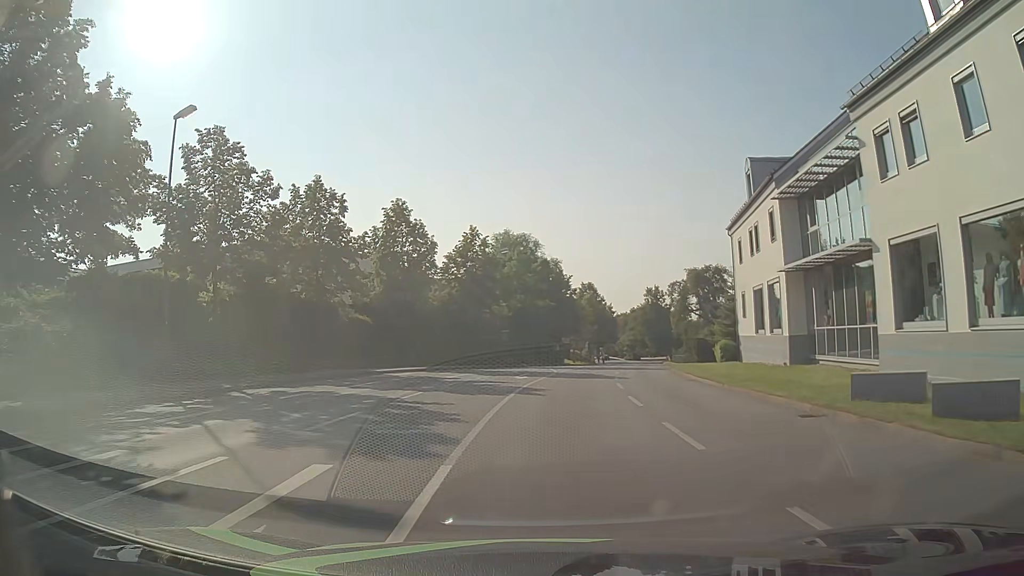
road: tertiary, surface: asphalt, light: Day
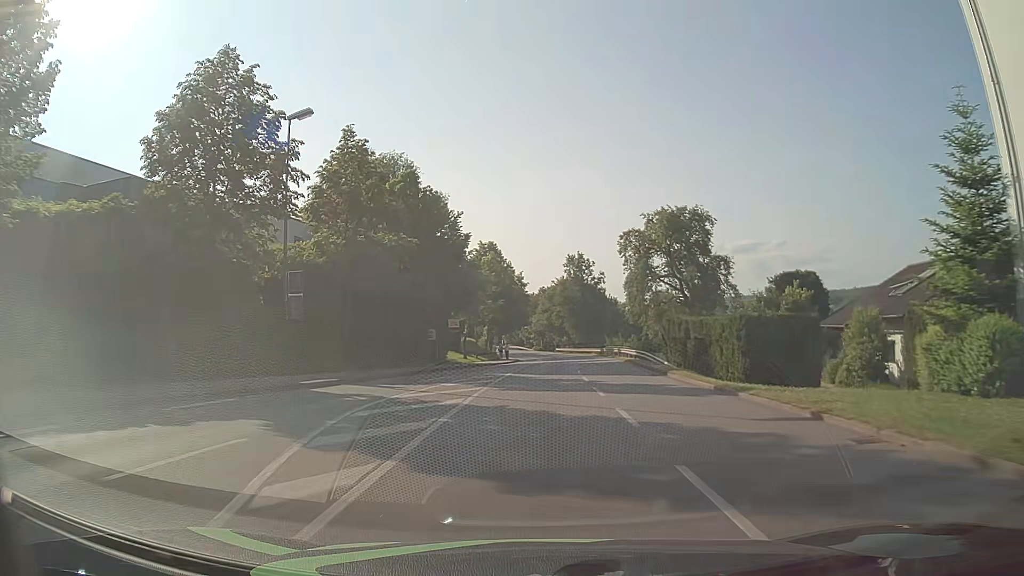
(+2.3, +34.7) m; +9°
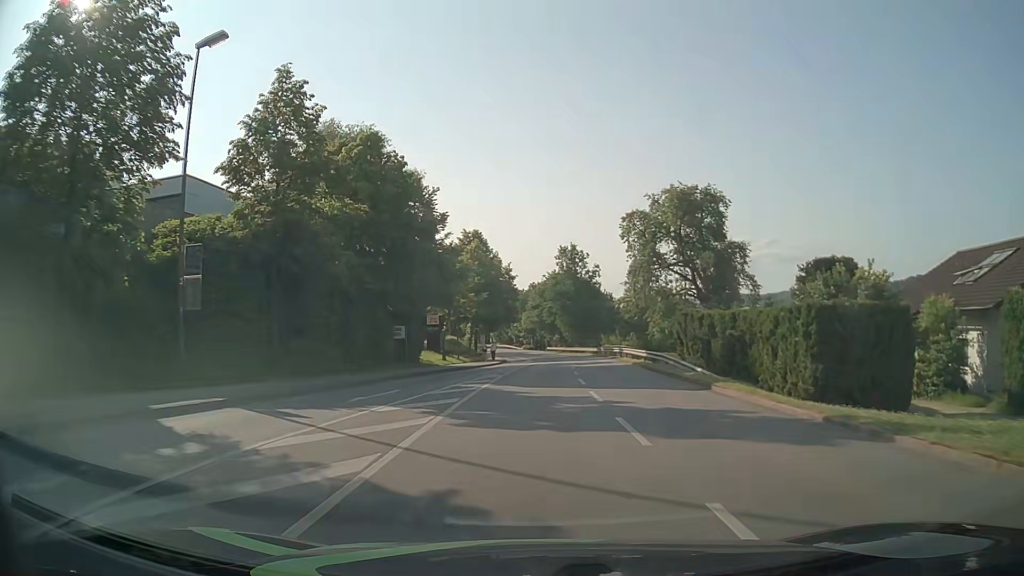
(+0.1, +7.6) m; +1°
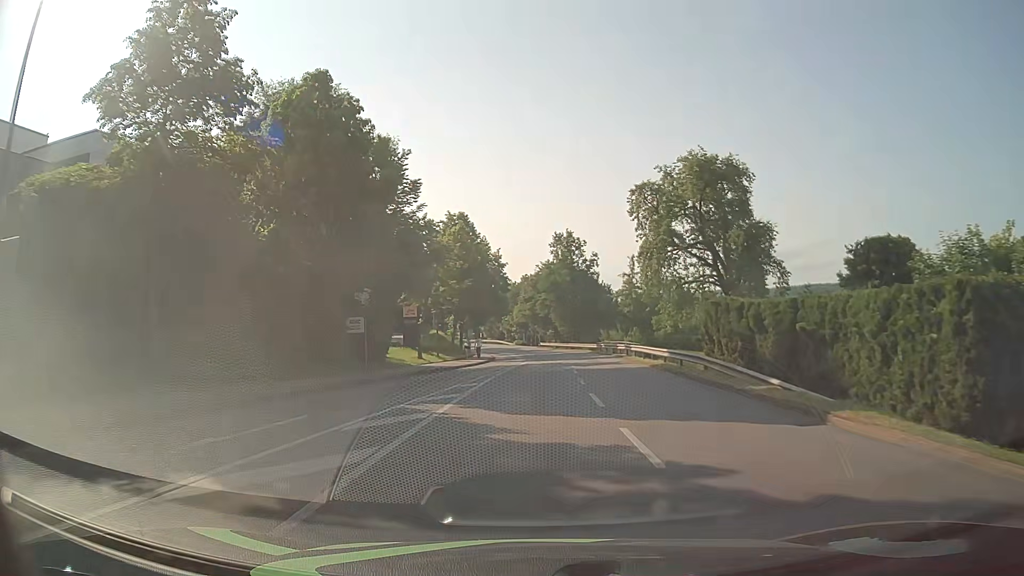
(0.0, +7.7) m; +1°
